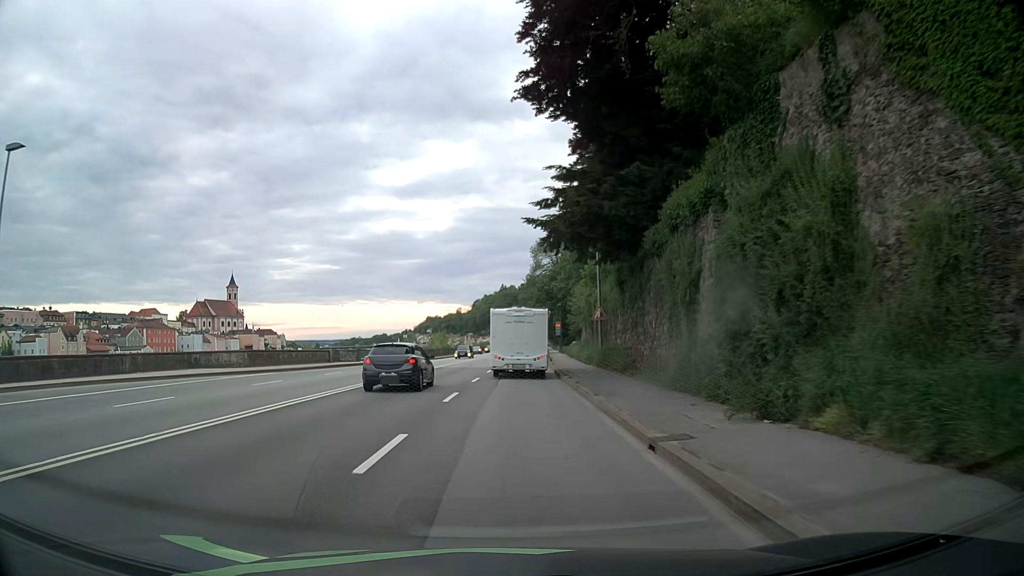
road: primary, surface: asphalt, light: Day
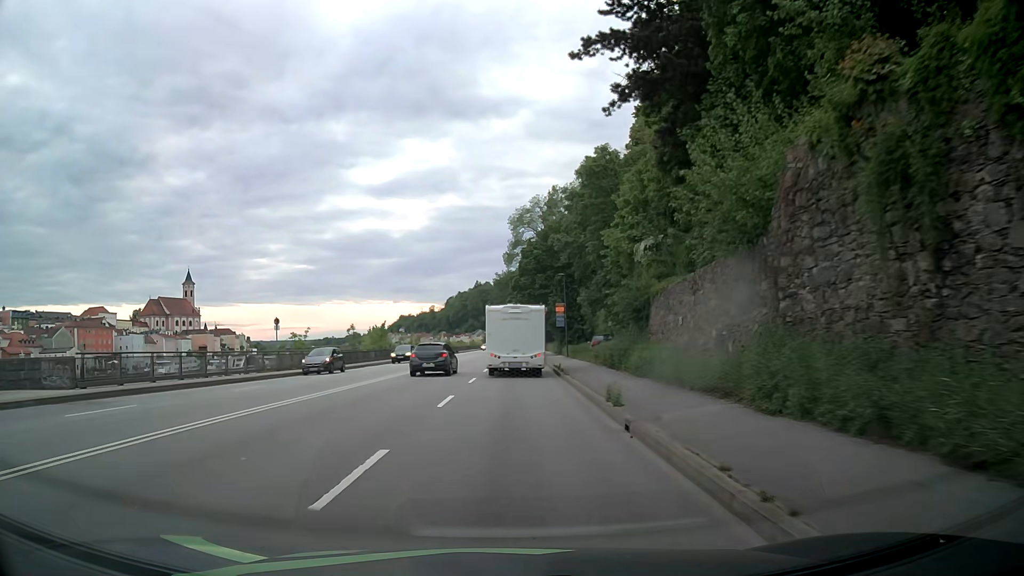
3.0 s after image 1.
(+0.9, +37.5) m; +2°
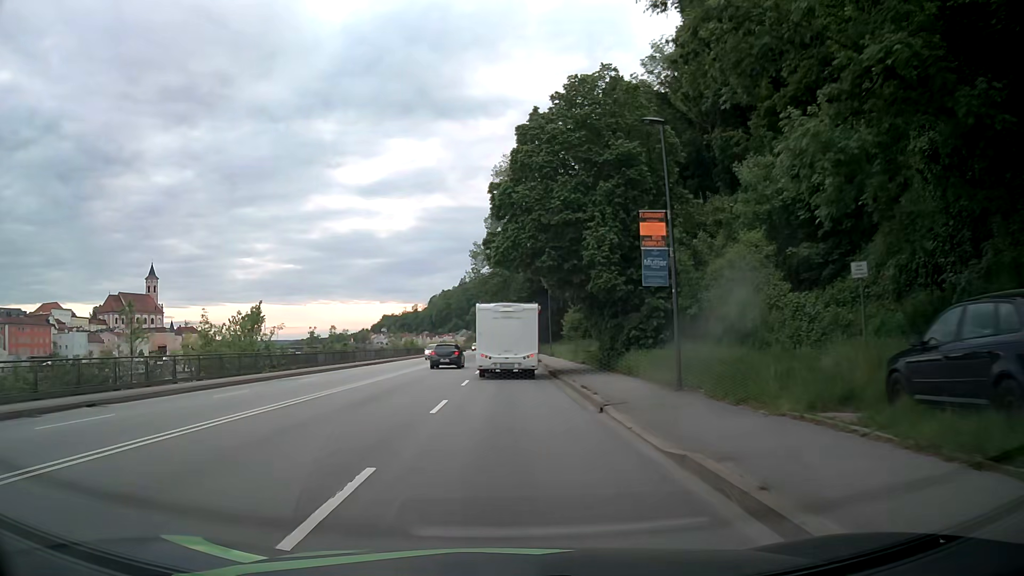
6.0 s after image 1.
(+0.5, +37.2) m; +1°
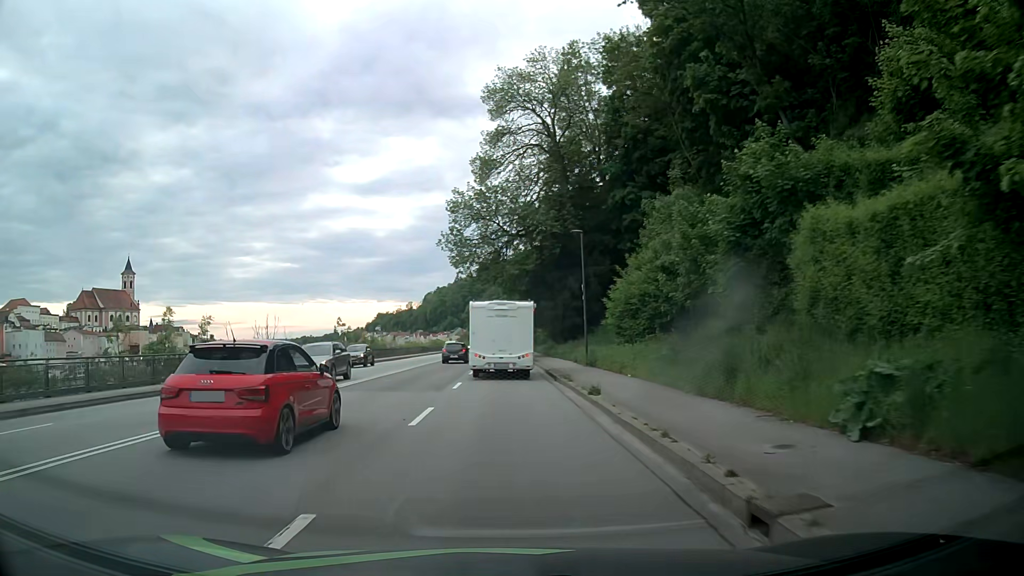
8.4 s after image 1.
(0.0, +29.1) m; +1°
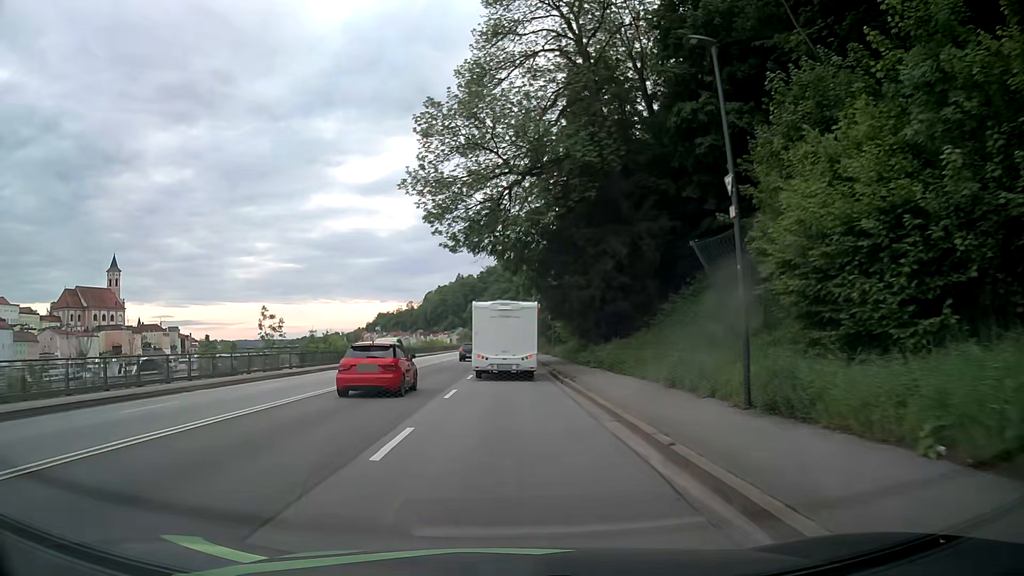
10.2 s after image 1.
(-0.2, +21.4) m; -1°
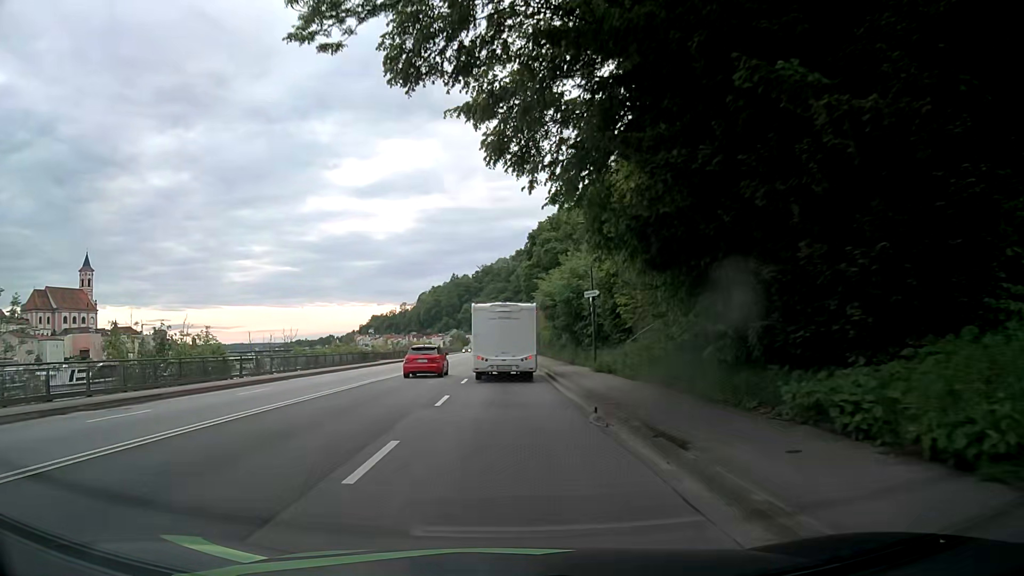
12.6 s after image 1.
(0.0, +28.2) m; 0°
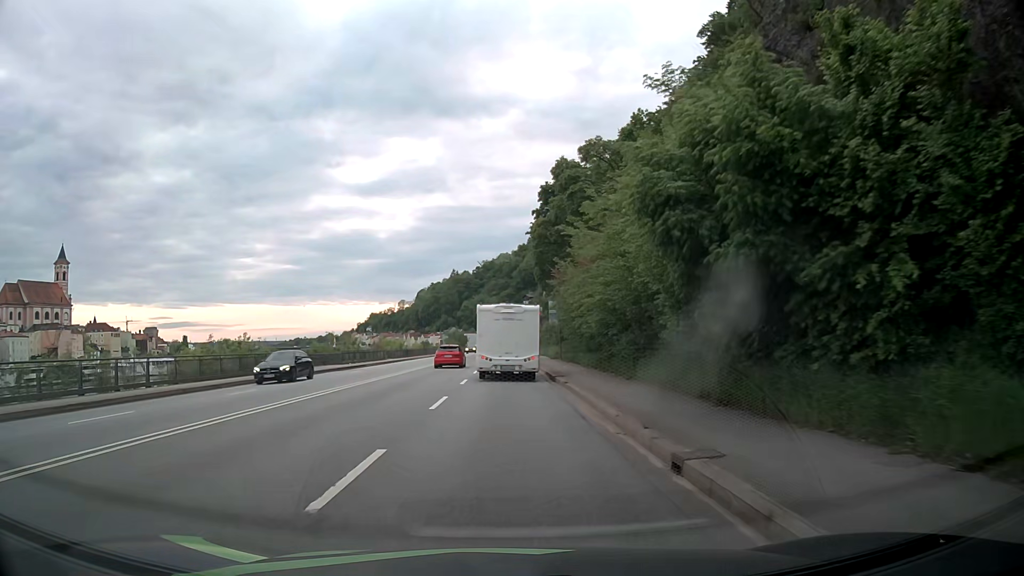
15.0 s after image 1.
(-0.1, +28.0) m; 0°
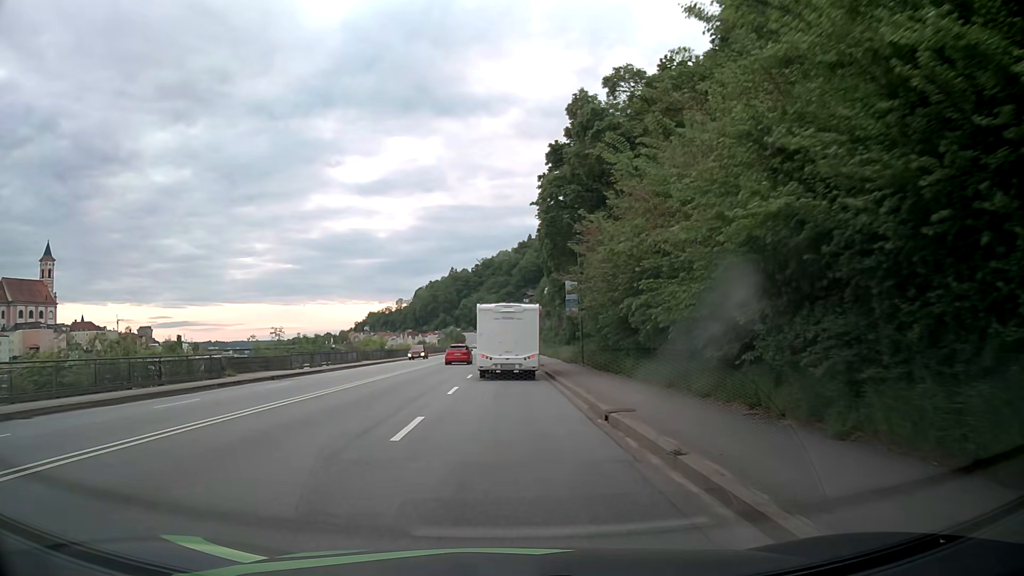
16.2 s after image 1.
(0.0, +14.0) m; 0°
(0, +10) (0, +20) (0, +30) (0, +40) (0, +50) (0, +60) (0, +70) (0, +80) (0, +90) (0, +100) m
